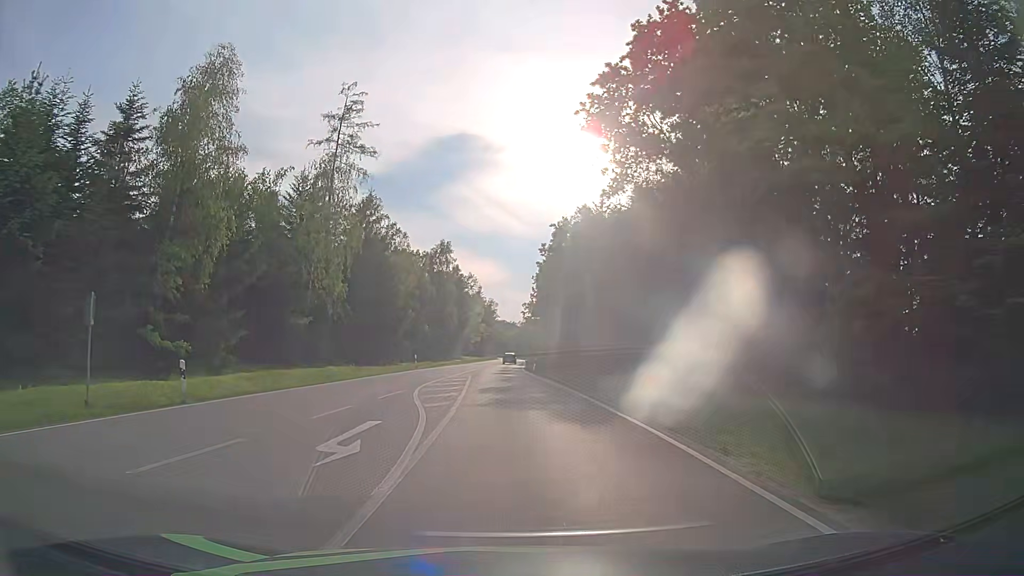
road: secondary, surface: asphalt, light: Day
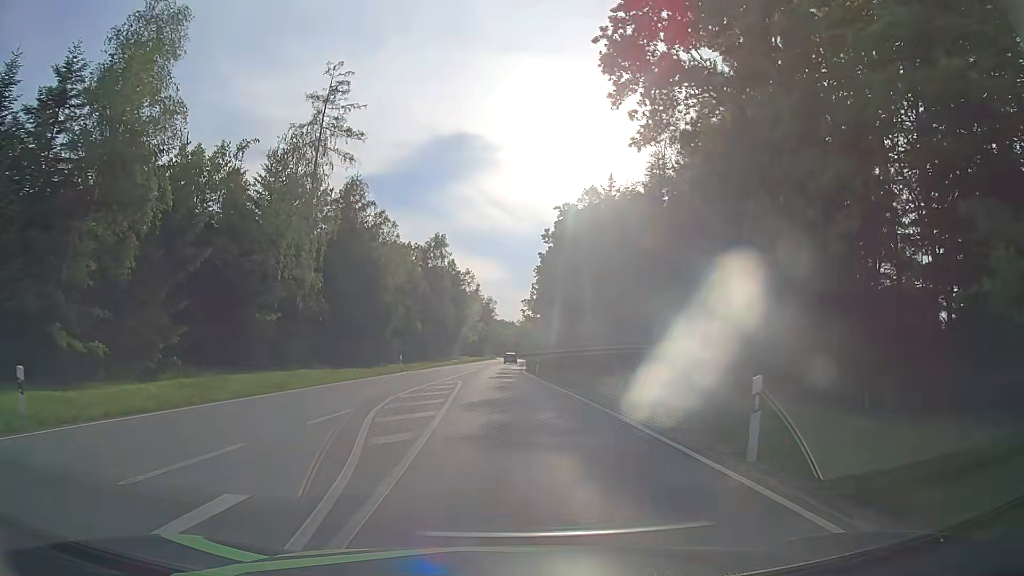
(0.0, +6.8) m; 0°
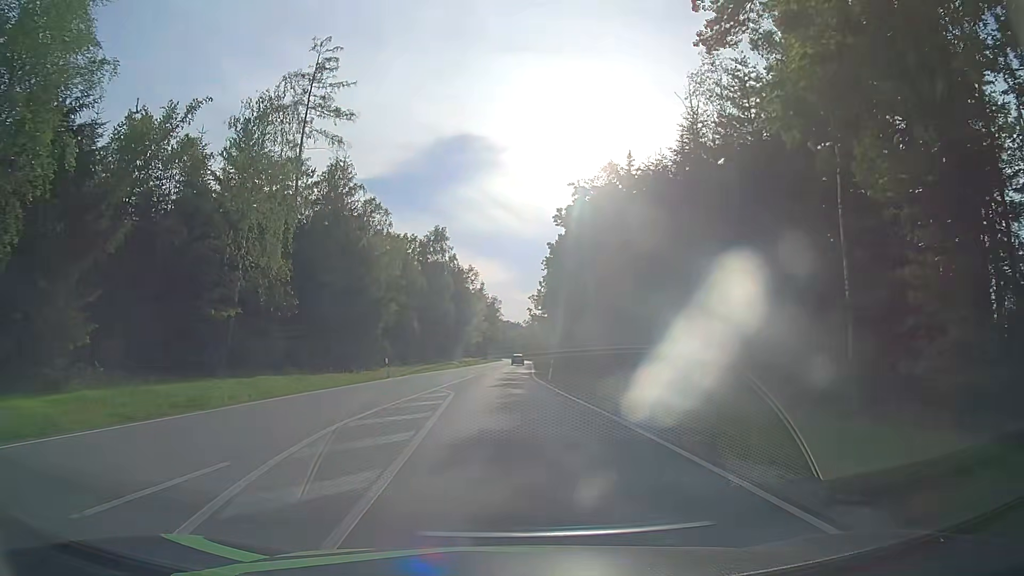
(-0.1, +7.5) m; -1°
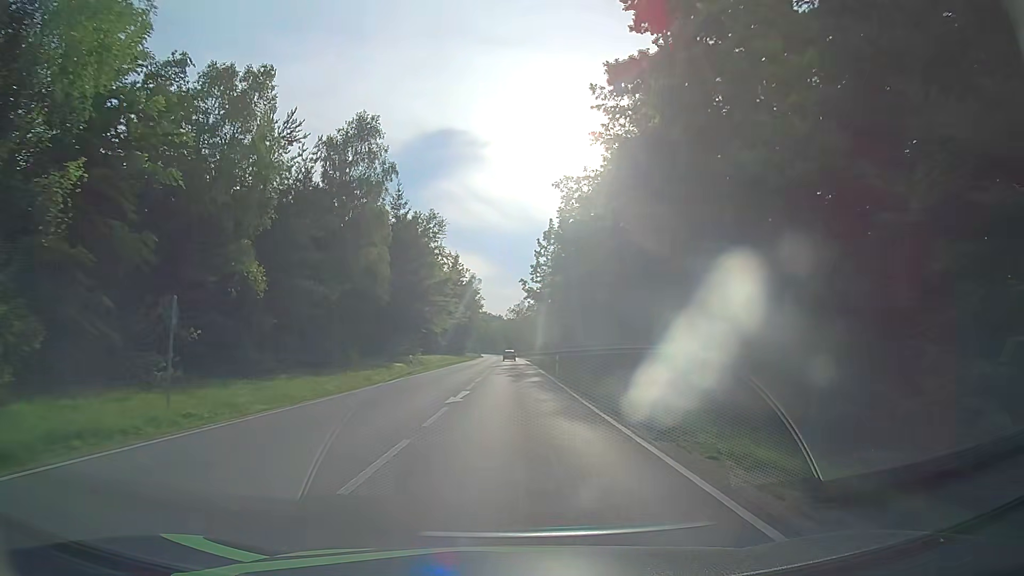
(-0.2, +47.3) m; +1°
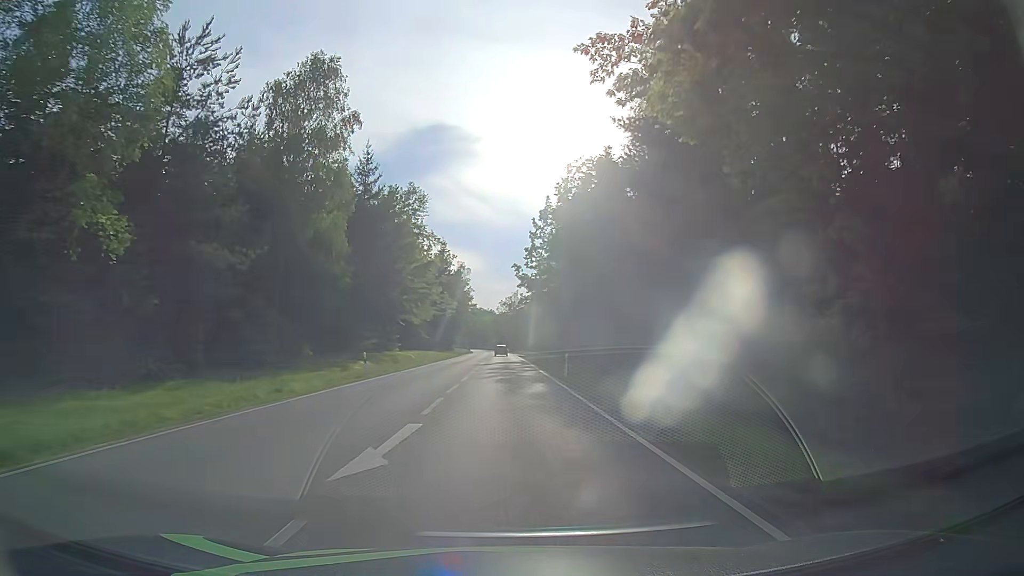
(+0.2, +11.3) m; +2°
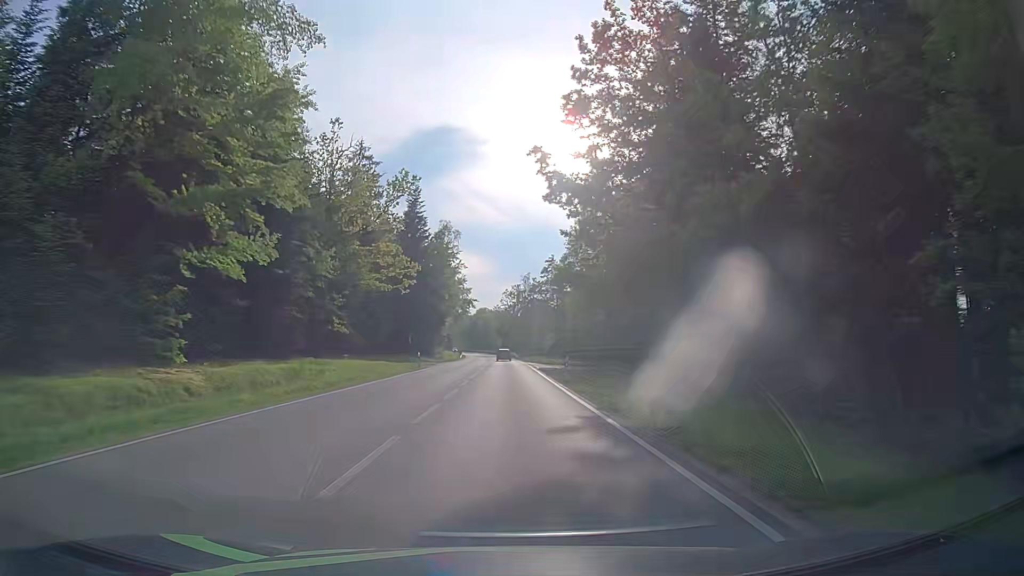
(-0.3, +49.9) m; -1°
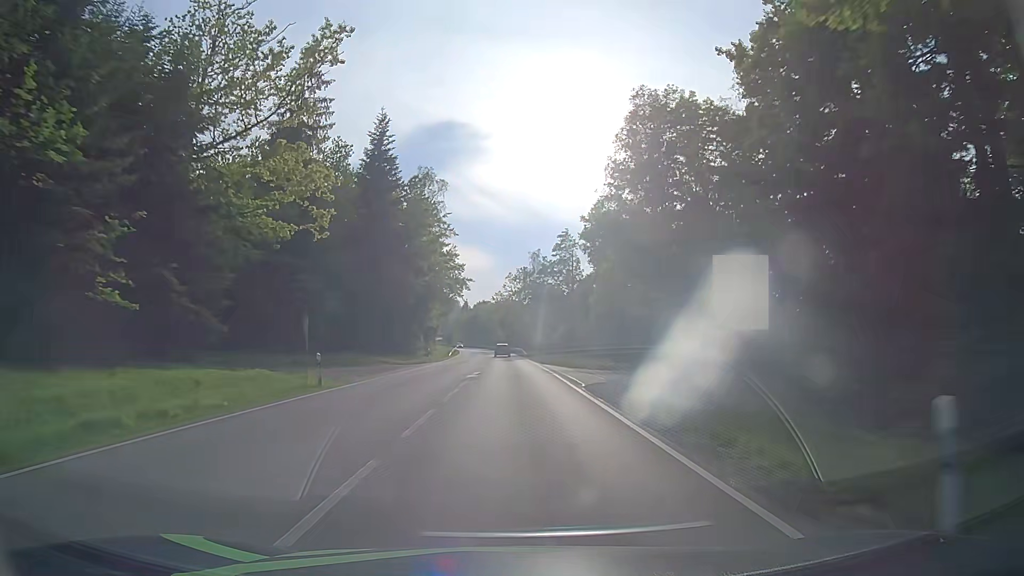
(+0.1, +26.5) m; 0°
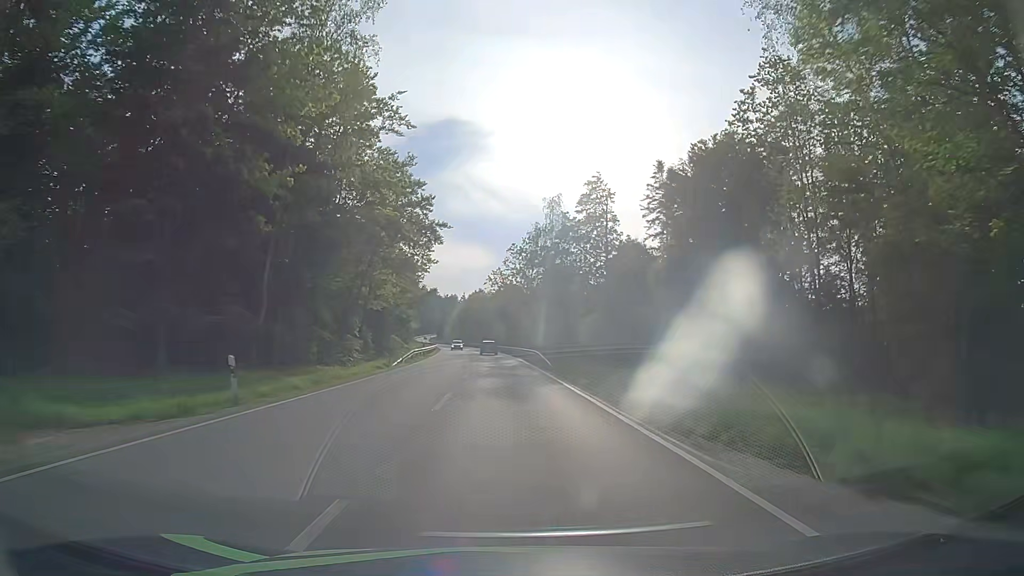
(-0.1, +38.6) m; 0°
(0, +10) (0, +20) (0, +30) (0, +40) (0, +50) (-1, +60) (-1, +70) (-2, +80) (-3, +90) (-4, +100) m
